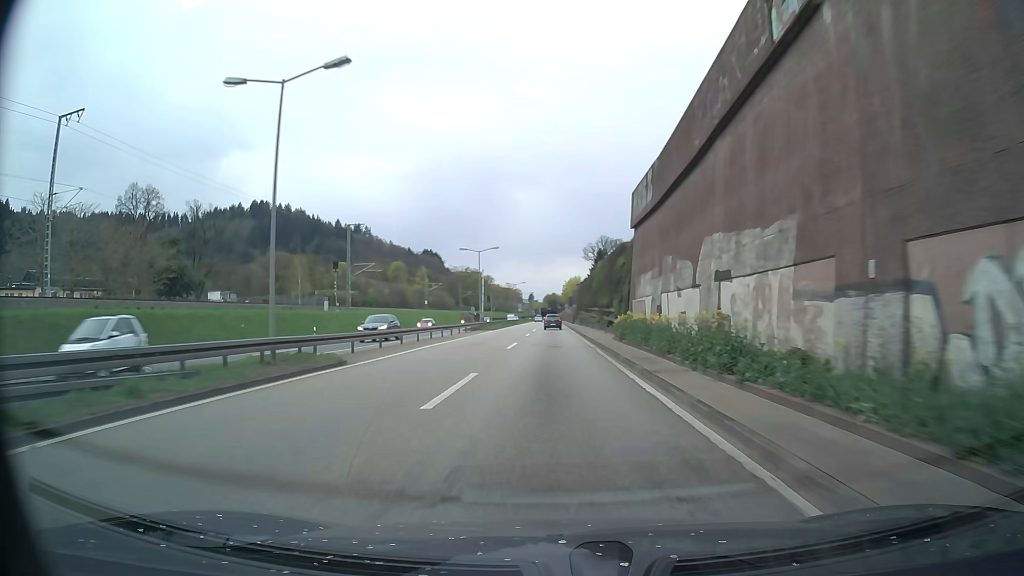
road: trunk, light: Day
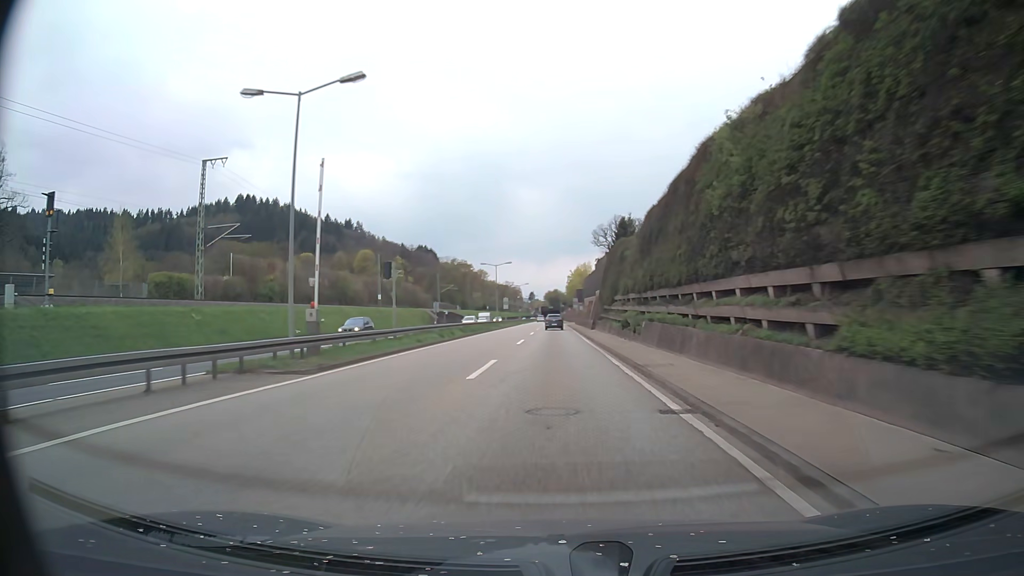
(-0.1, +49.4) m; 0°
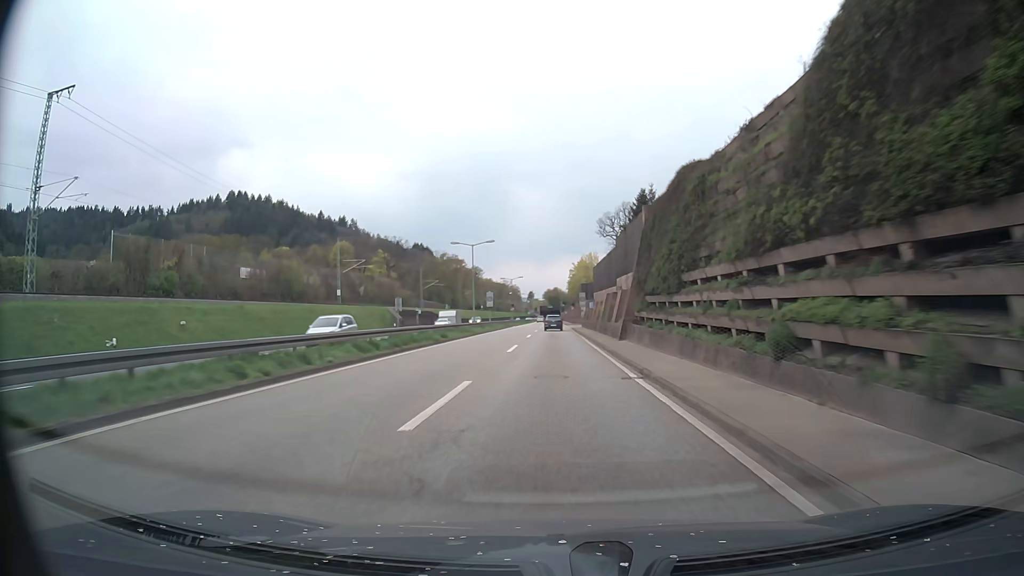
(0.0, +24.7) m; 0°
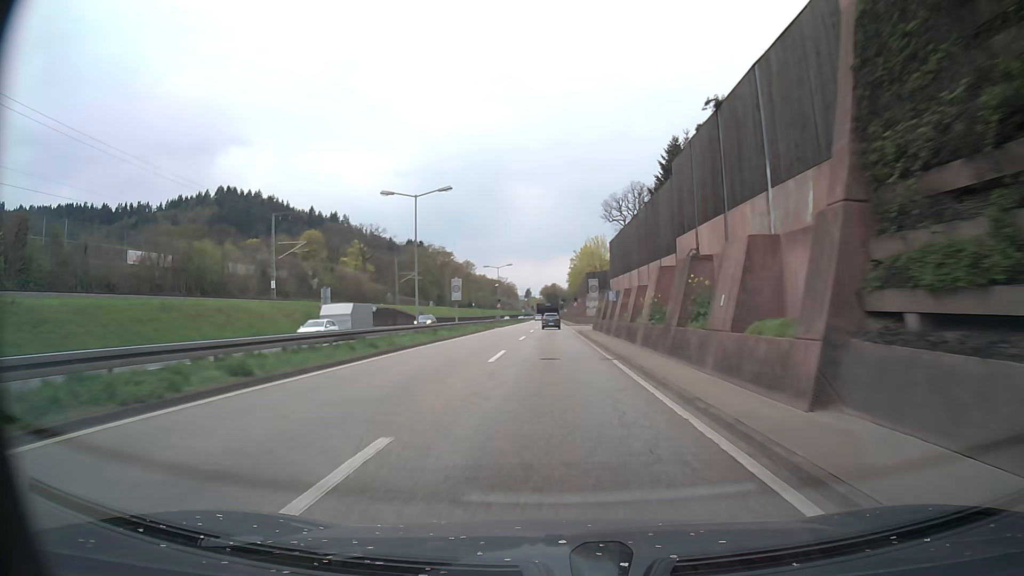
(0.0, +24.7) m; 0°
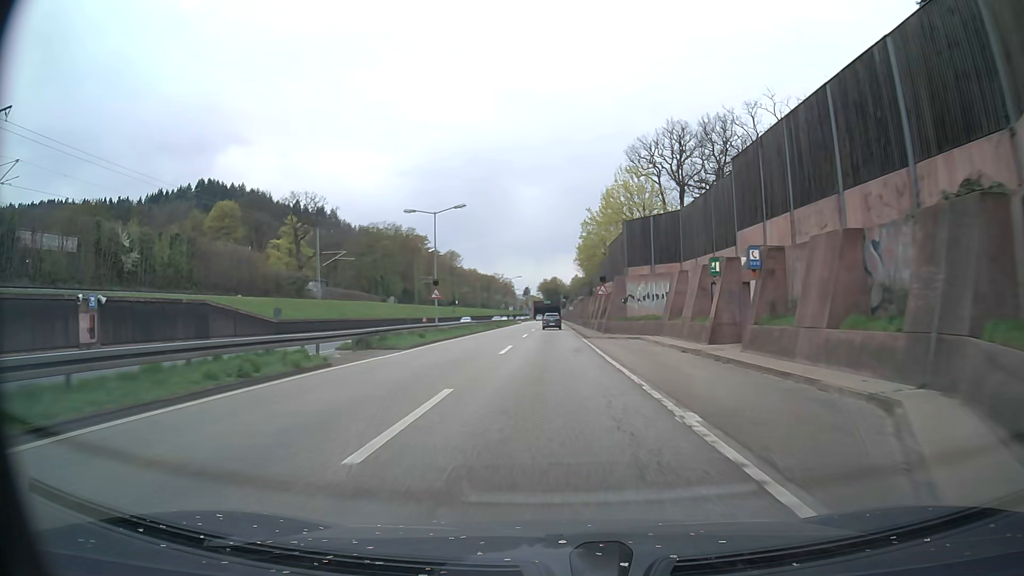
(0.0, +49.3) m; 0°
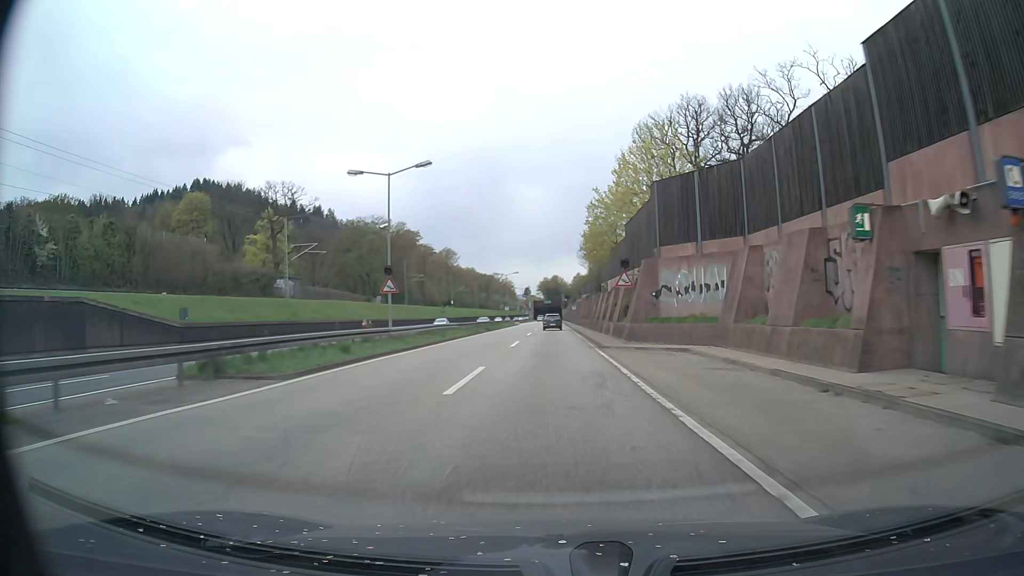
(0.0, +12.3) m; 0°
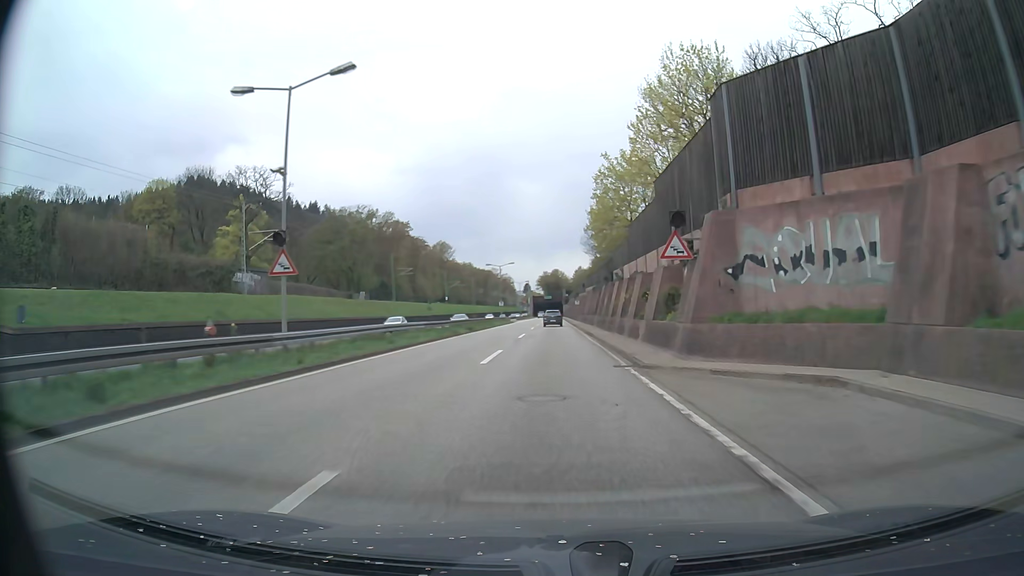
(-0.1, +12.3) m; 0°
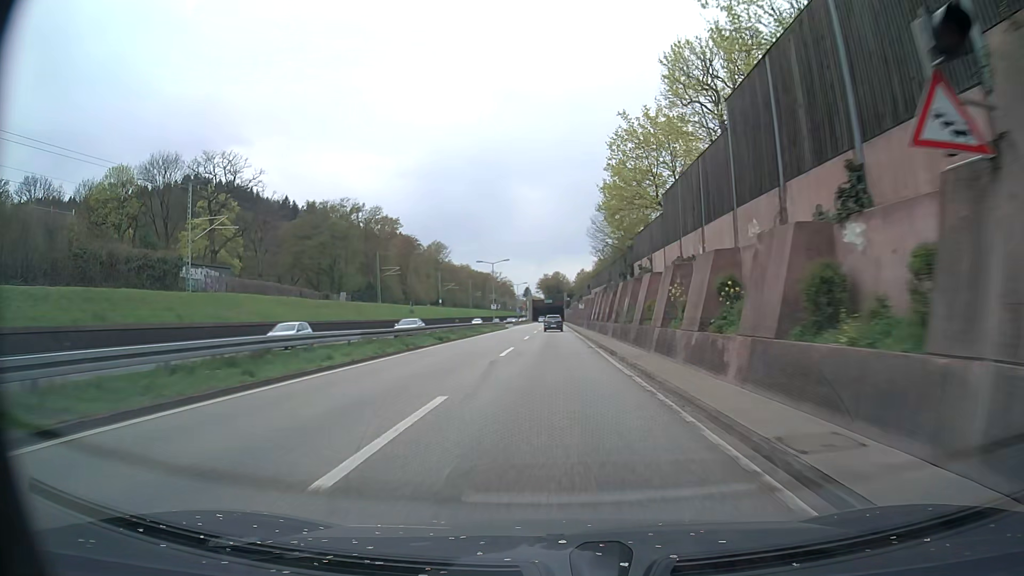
(0.0, +12.3) m; 0°
(0, +10) (0, +20) (0, +30) (0, +40) (0, +50) (0, +60) (0, +70) (0, +80) (0, +90) (0, +100) m
